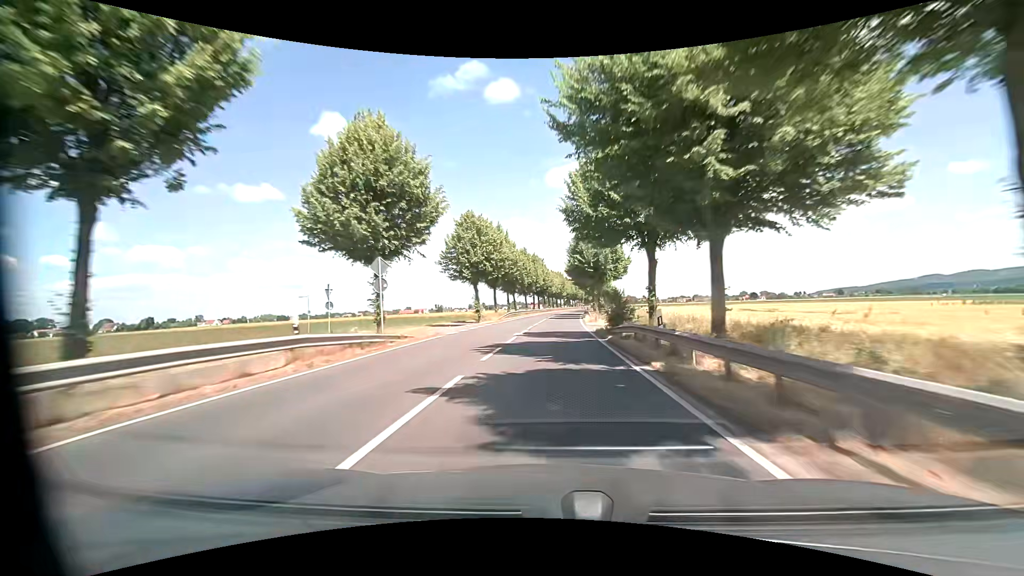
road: primary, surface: asphalt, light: Day
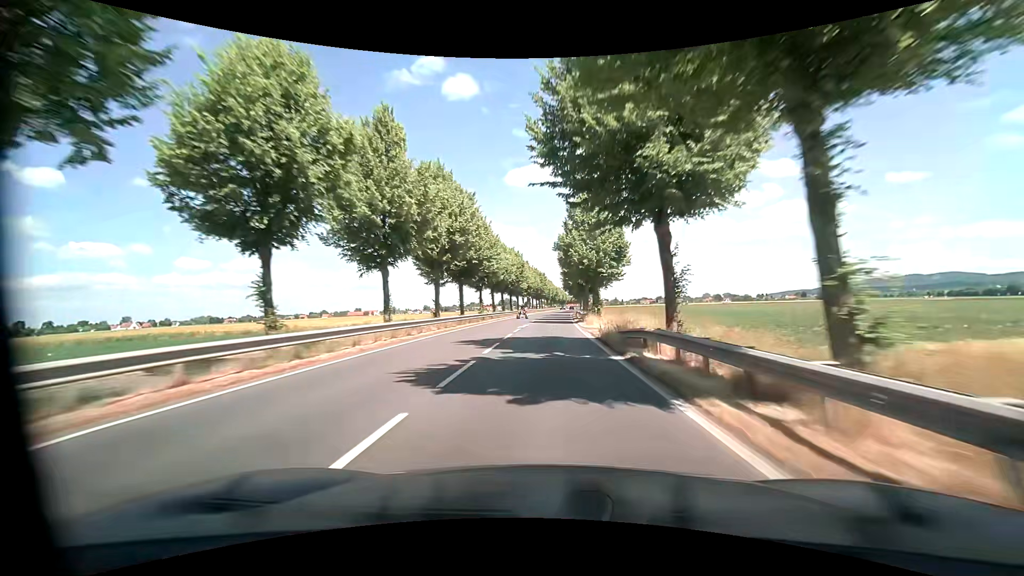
(+2.6, +64.4) m; +5°
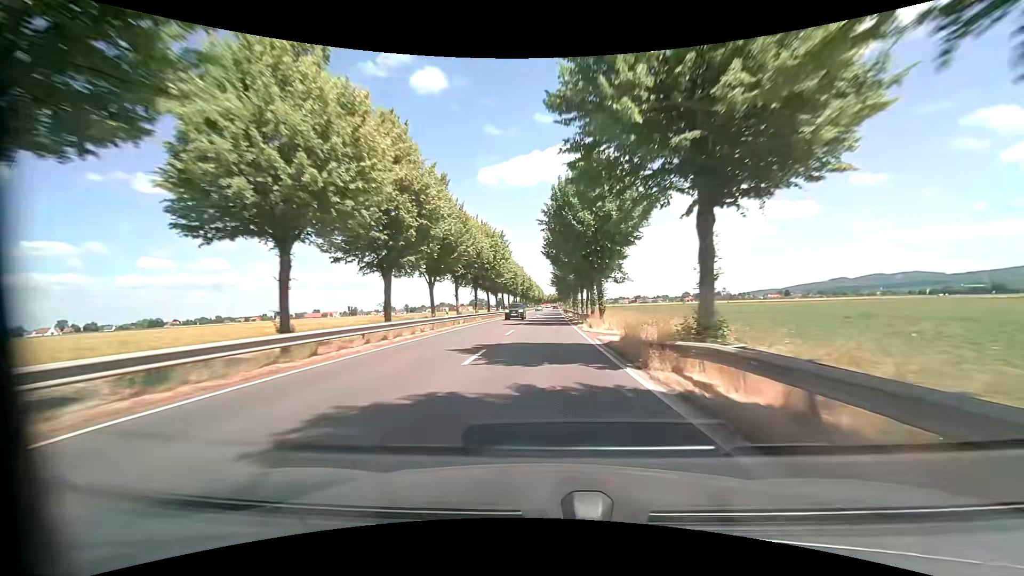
(+1.5, +69.1) m; +3°
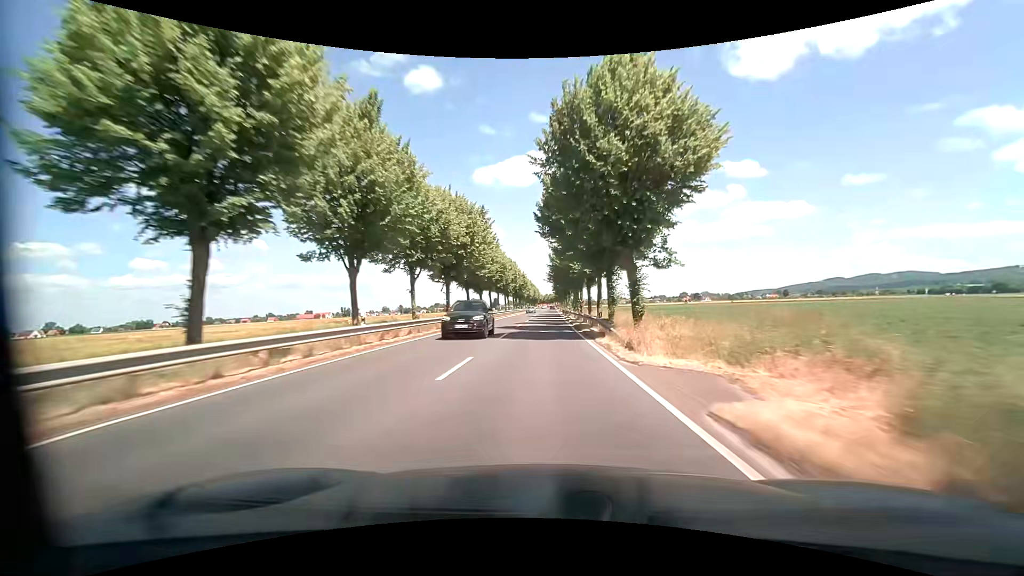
(+0.1, +14.3) m; +1°
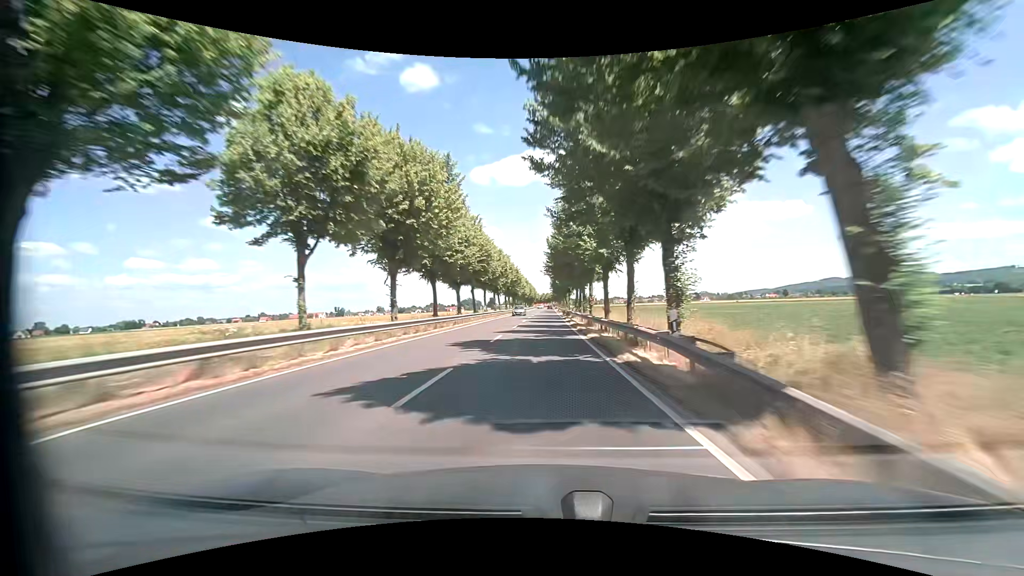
(0.0, +14.4) m; 0°
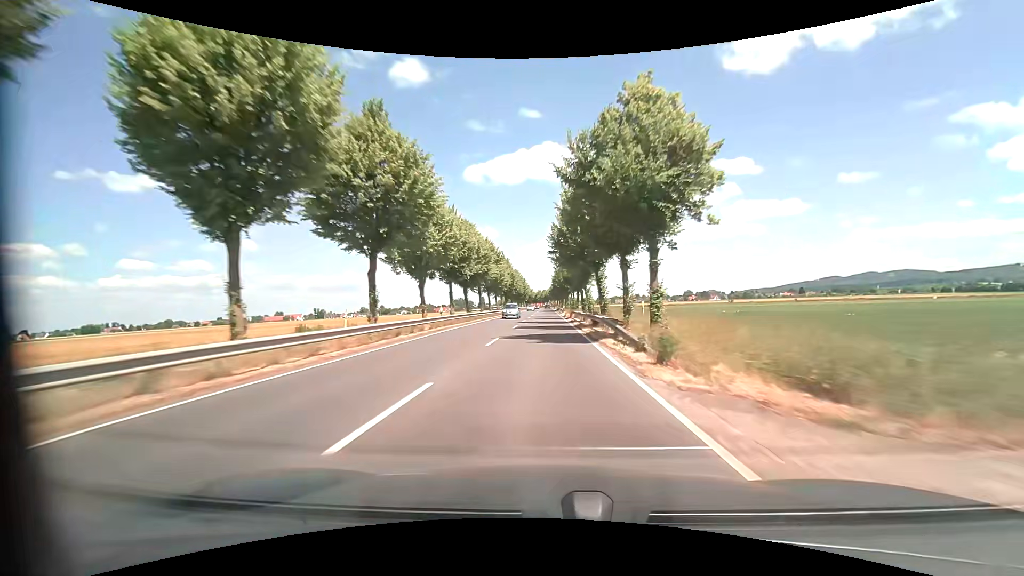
(+0.3, +73.8) m; +1°
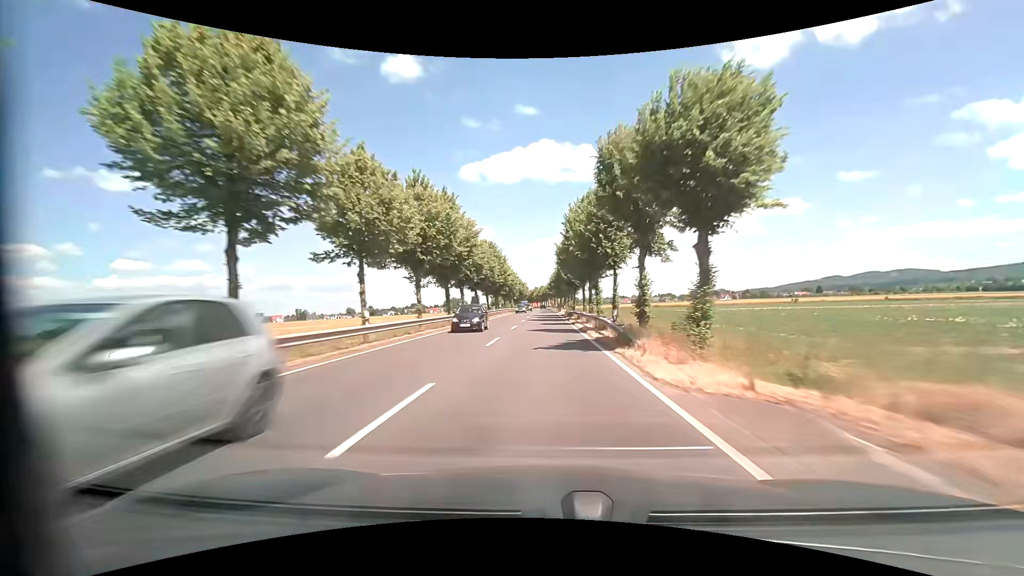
(-0.1, +60.6) m; 0°
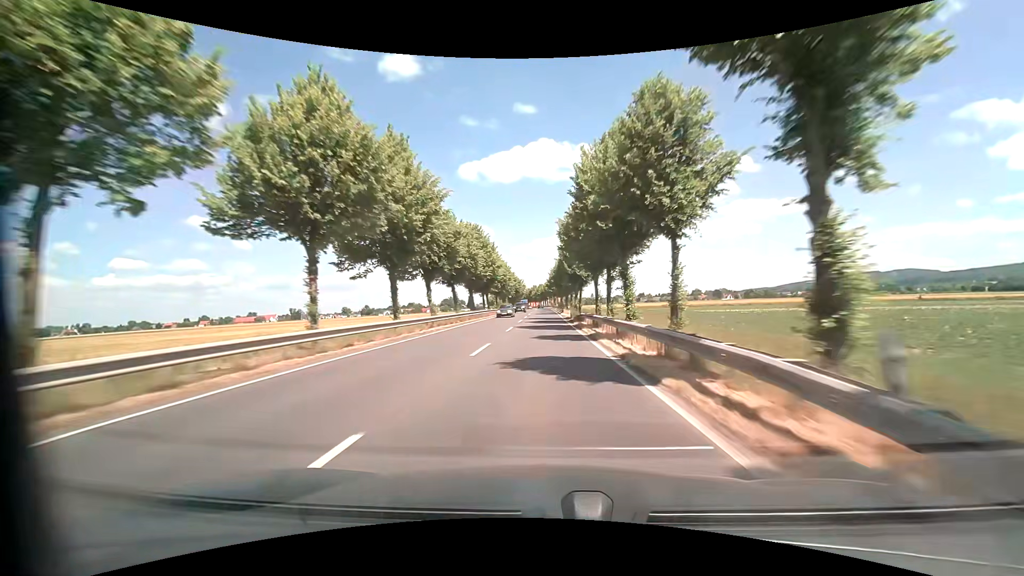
(0.0, +15.1) m; 0°
